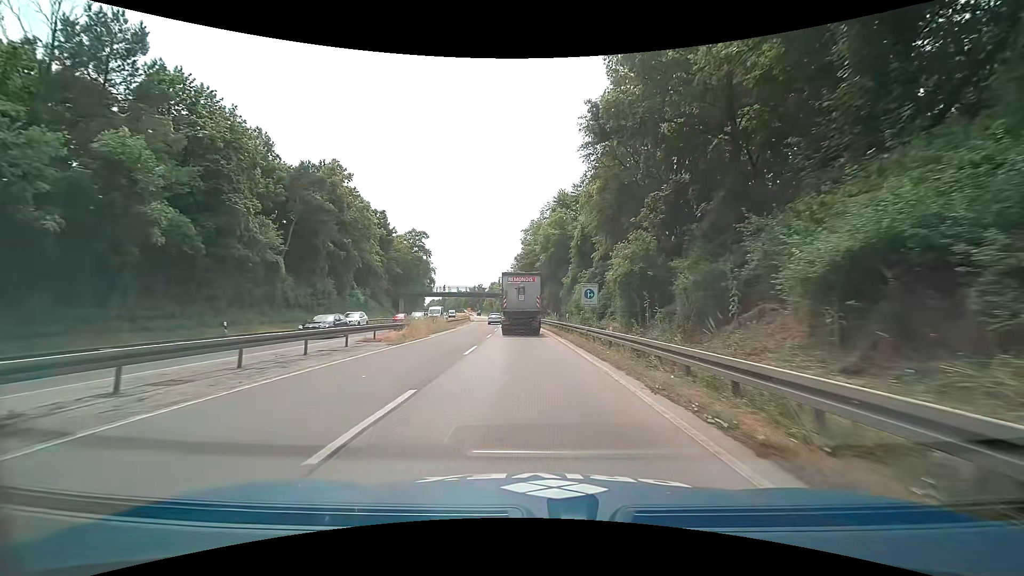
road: trunk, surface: asphalt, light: Day
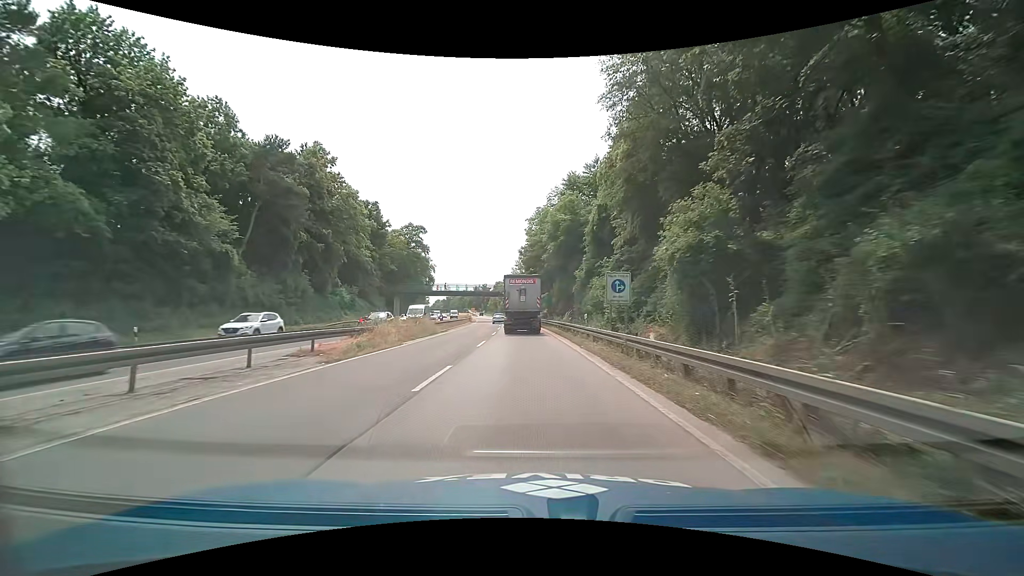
(-0.1, +7.8) m; 0°
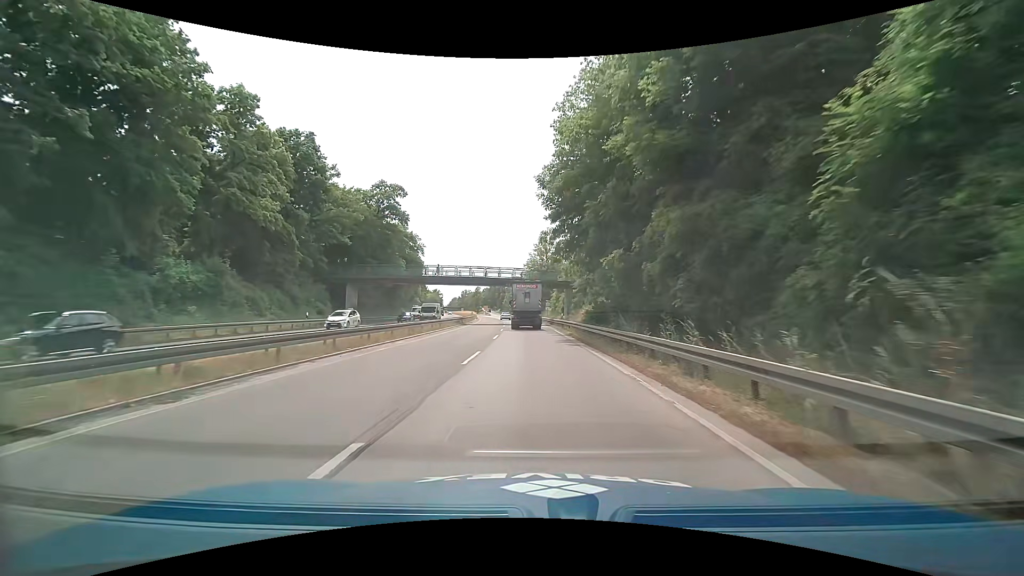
(-1.0, +32.2) m; -3°
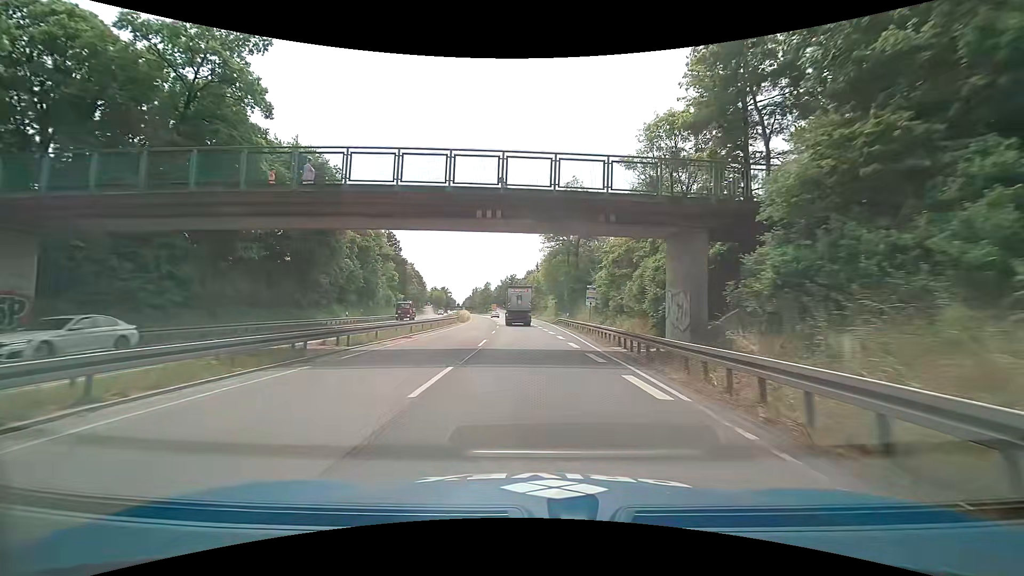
(-0.5, +42.3) m; -2°
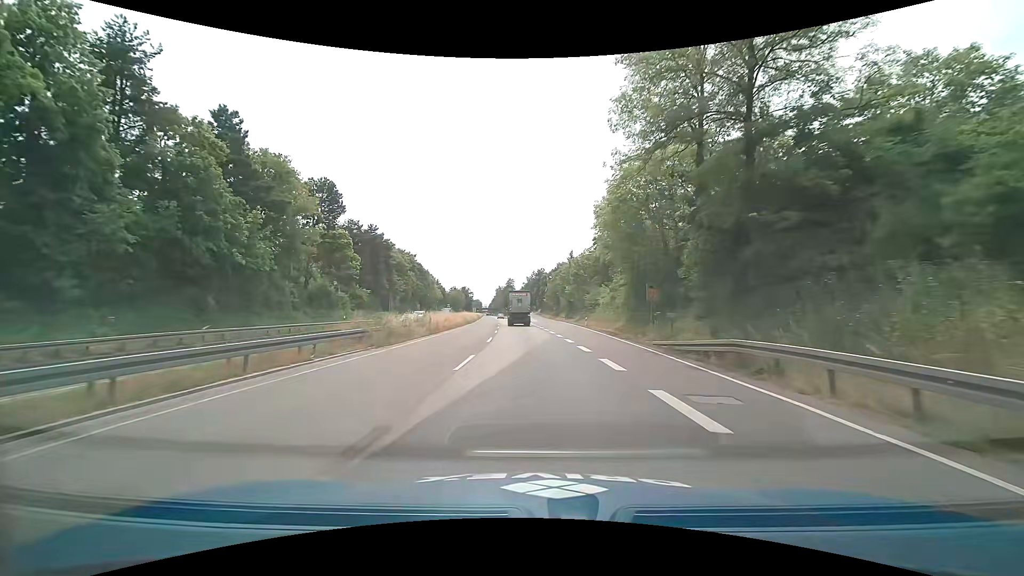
(-1.2, +44.4) m; -3°
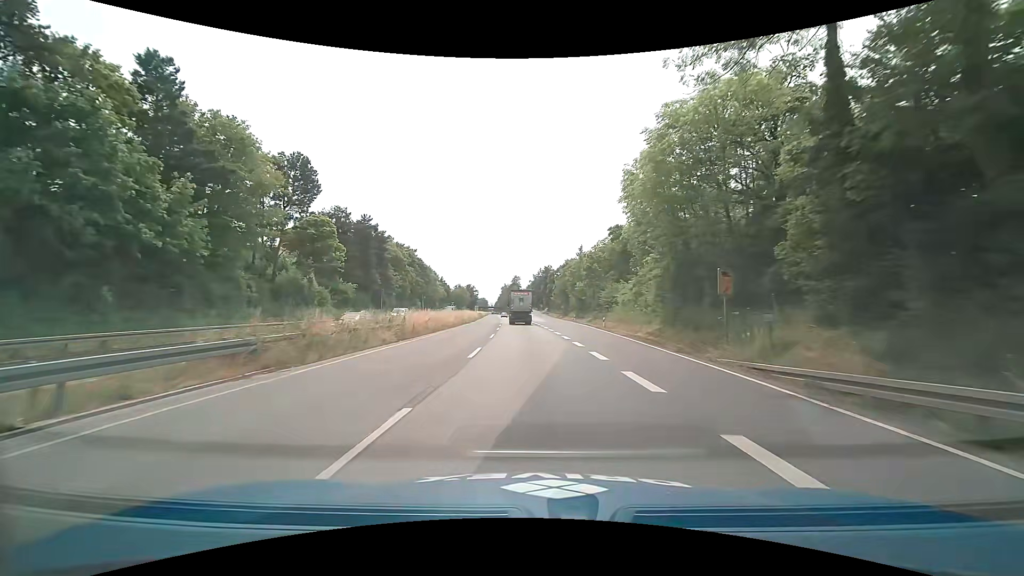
(-0.1, +9.1) m; -1°
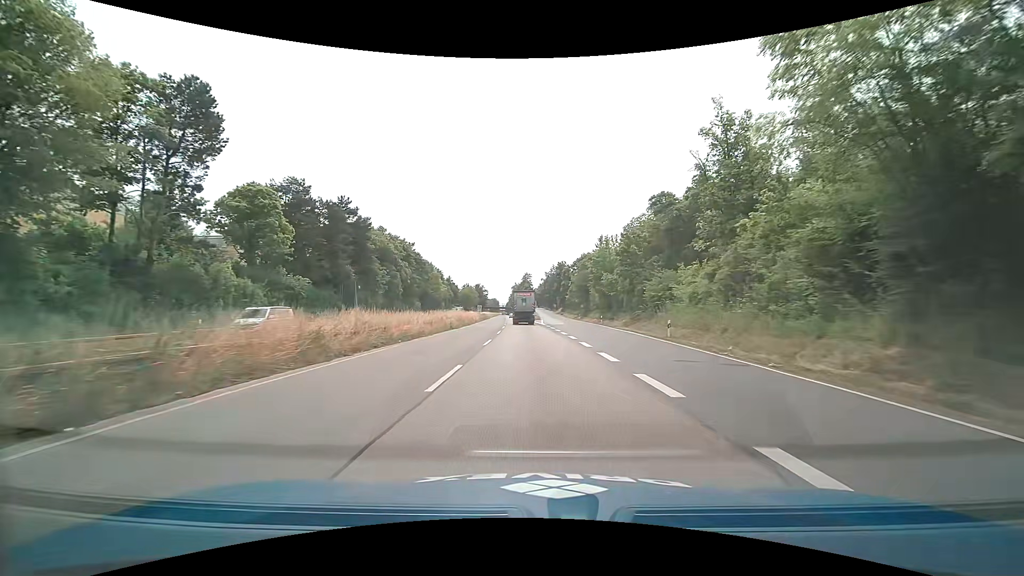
(-0.2, +18.5) m; -1°
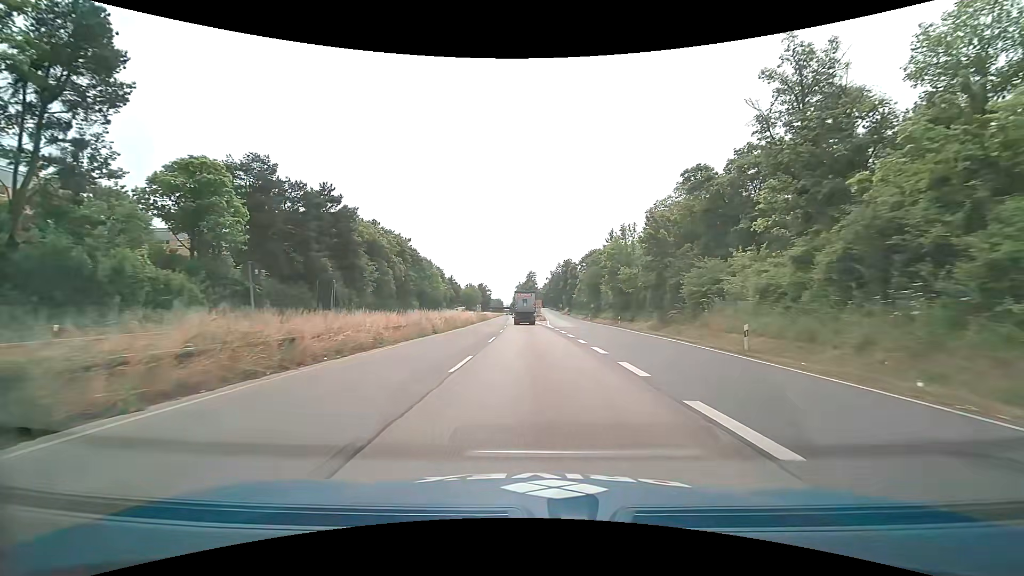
(-0.1, +9.4) m; -1°
(0, +10) (0, +20) (0, +30) (-1, +40) (-1, +50) (-1, +60) (-2, +70) (-2, +80) (-2, +90) (-3, +100) m
